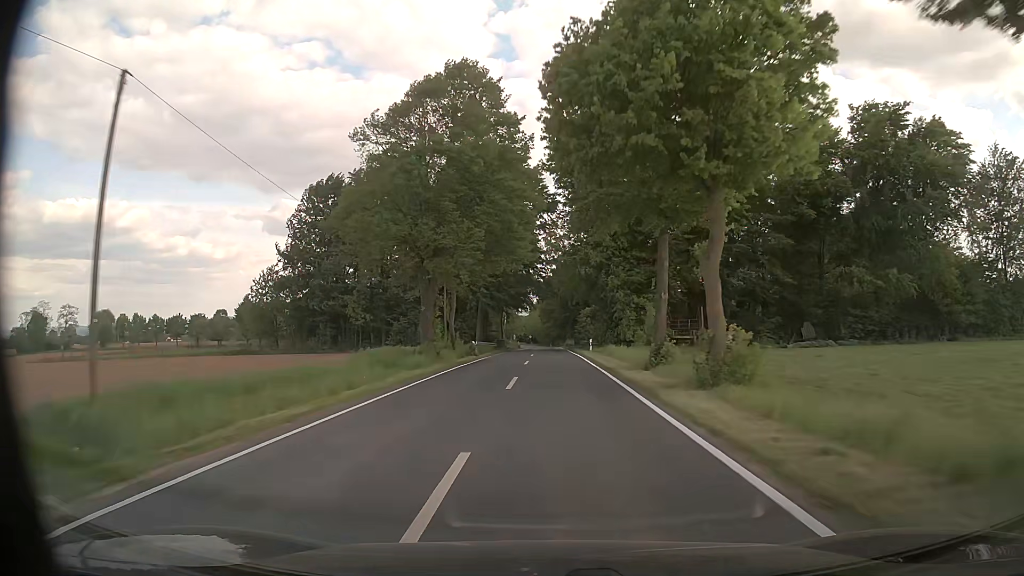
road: tertiary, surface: asphalt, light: Day
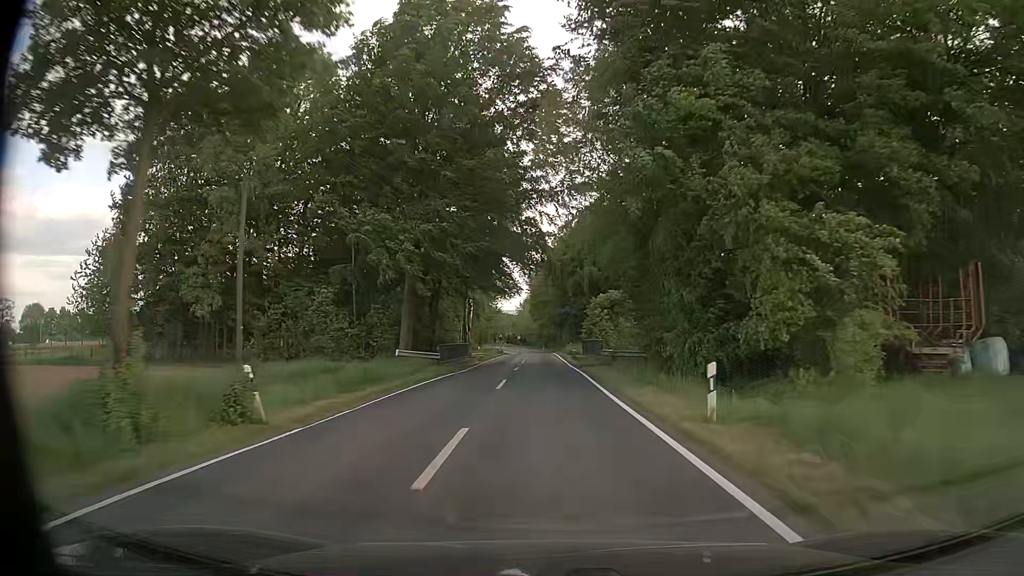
(+0.1, +33.0) m; 0°
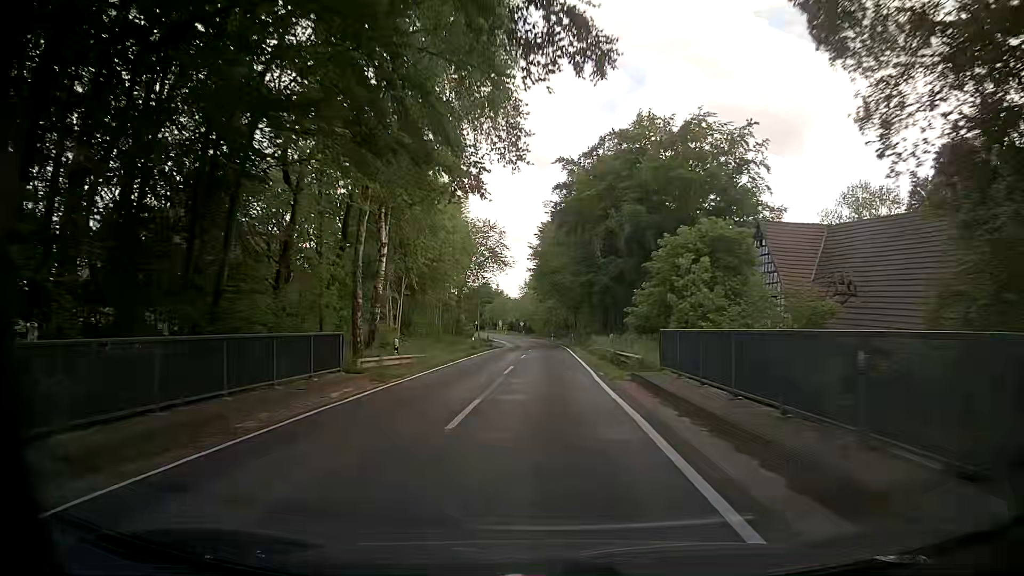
(+0.3, +32.7) m; 0°
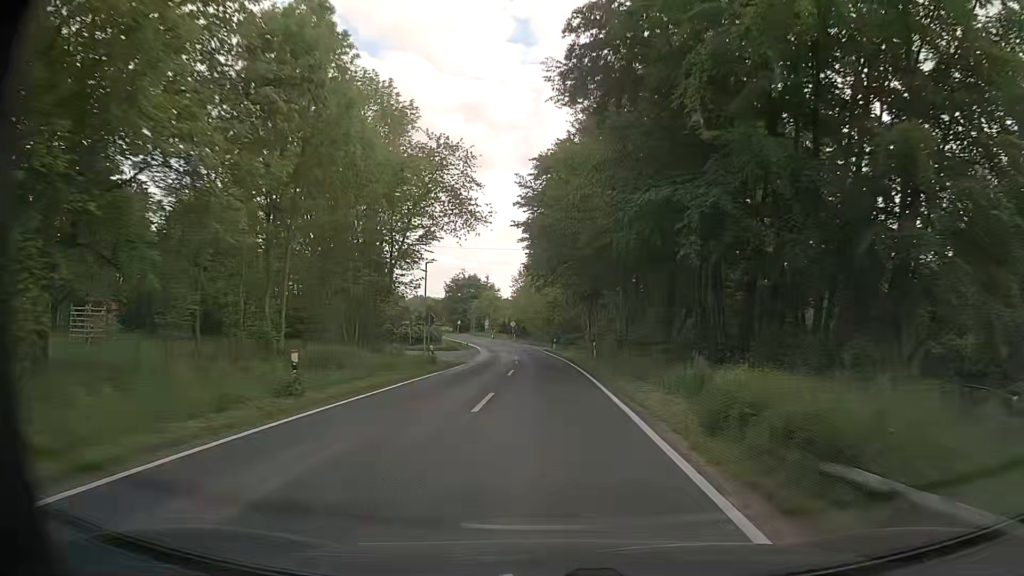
(+0.1, +33.2) m; 0°
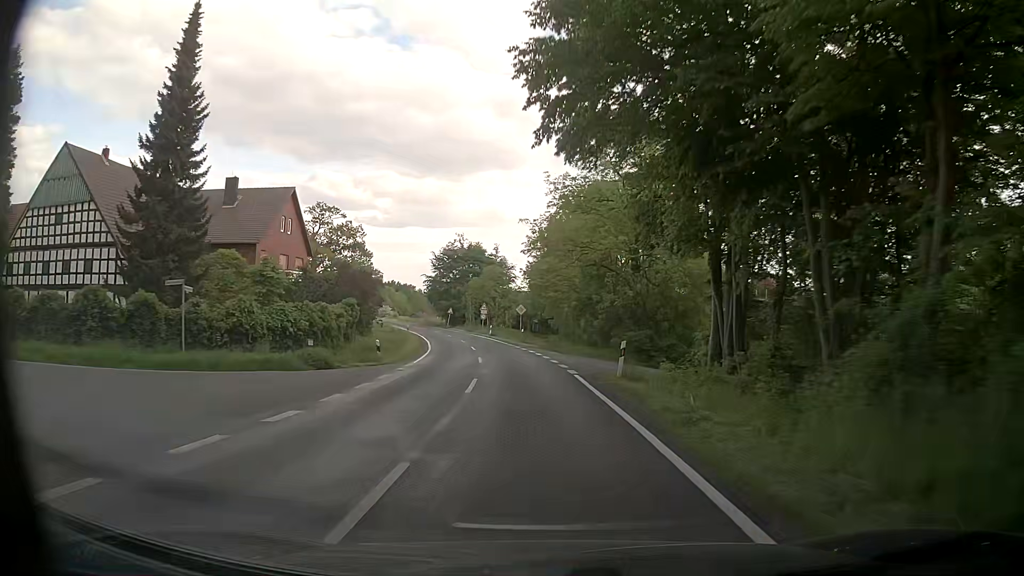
(-0.5, +44.9) m; -2°
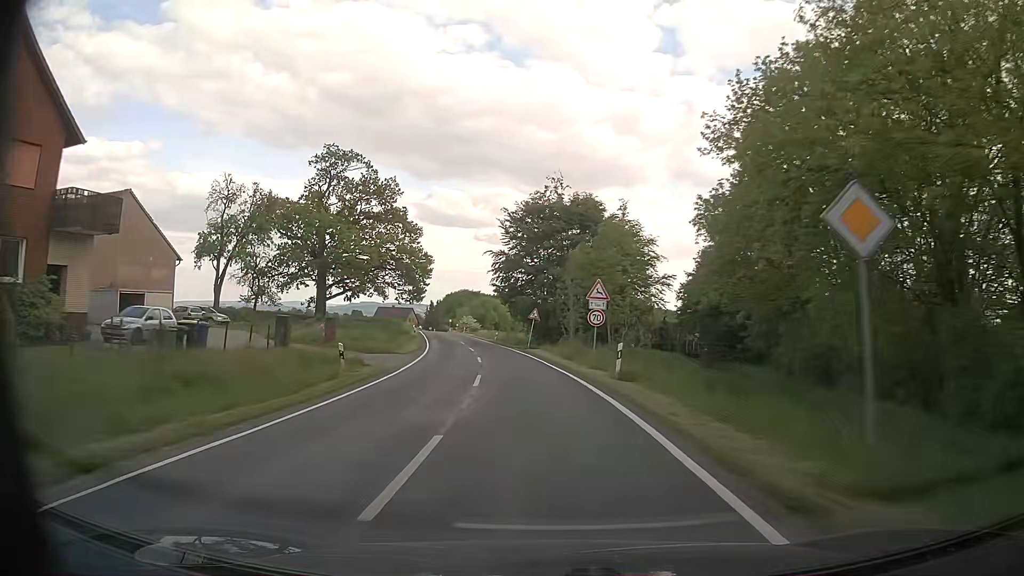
(-3.7, +46.1) m; -10°
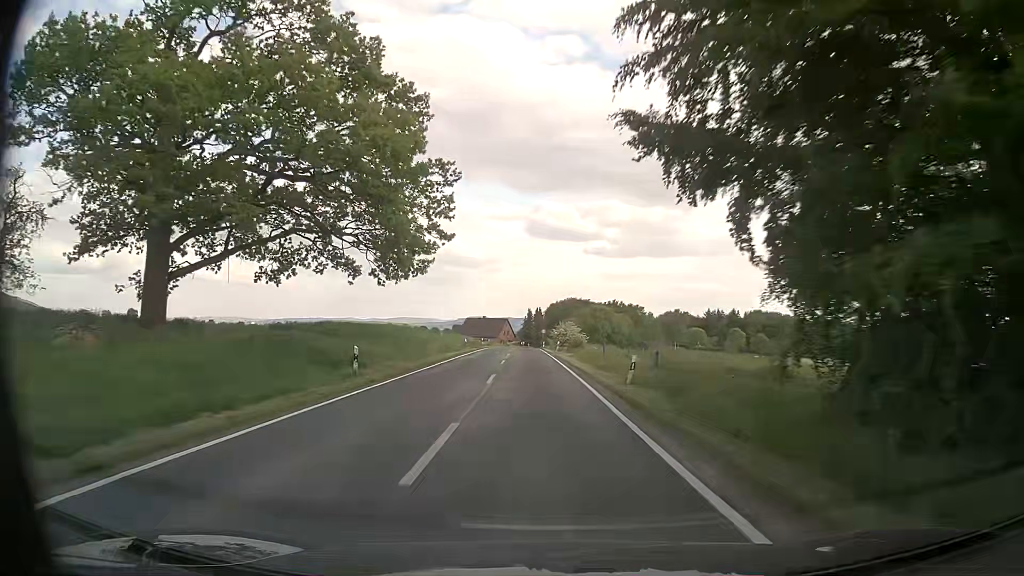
(-4.0, +46.7) m; -10°
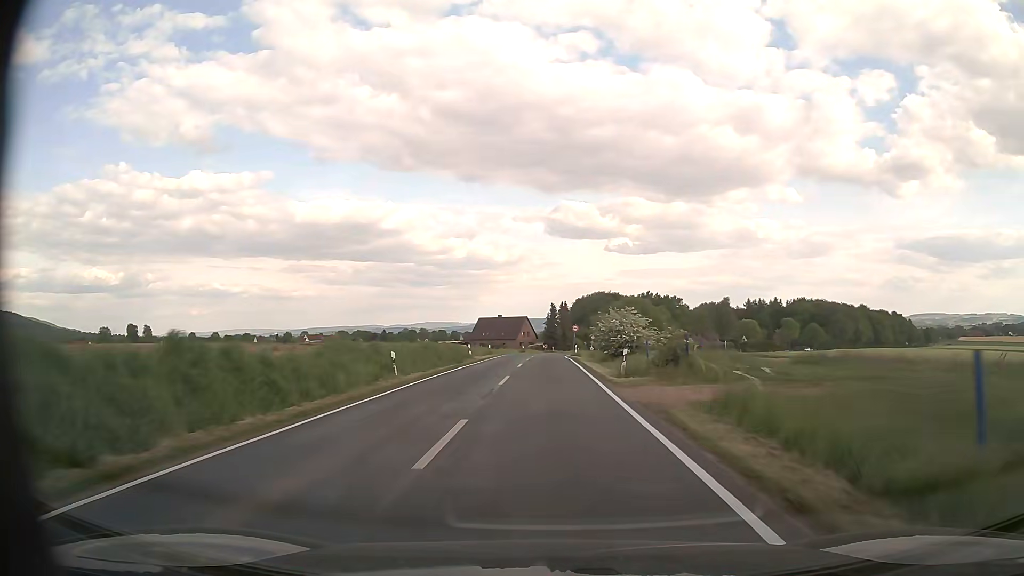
(-0.7, +35.0) m; -2°
(0, +10) (0, +20) (0, +30) (0, +40) (0, +50) (0, +60) (0, +70) (+1, +80) (+2, +90) (+4, +100) m
